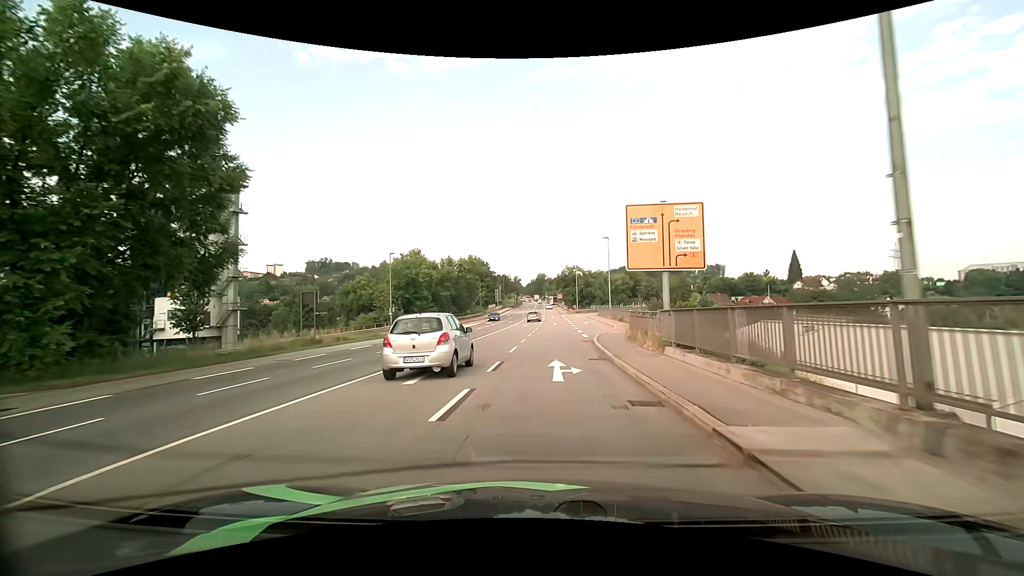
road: primary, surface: asphalt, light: Day
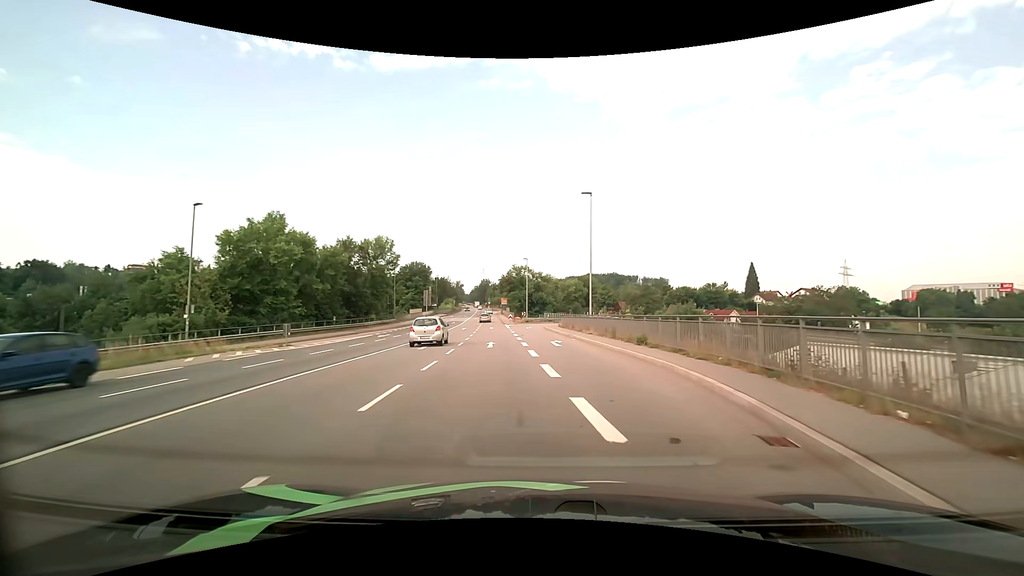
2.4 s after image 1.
(+1.0, +28.9) m; +6°
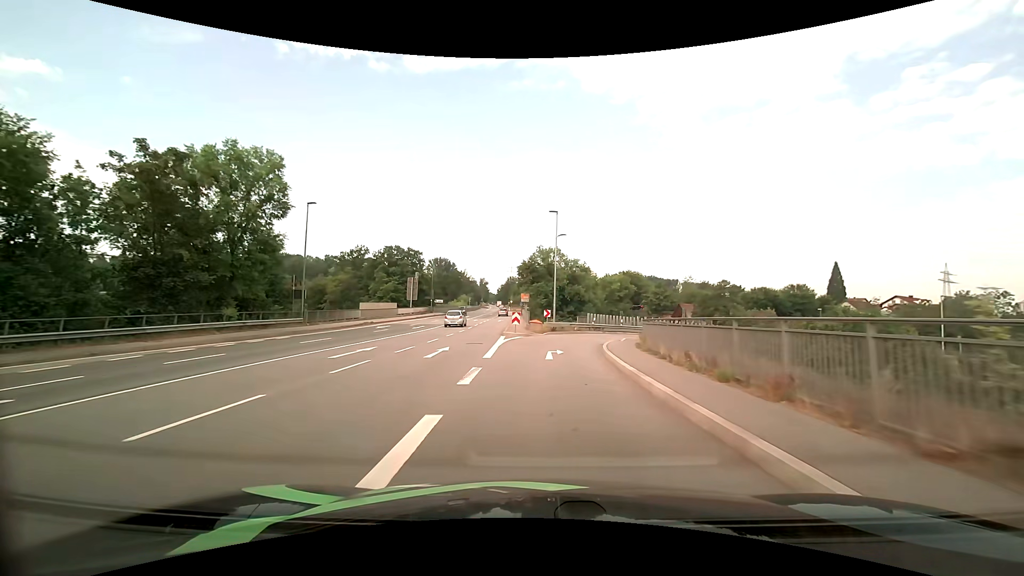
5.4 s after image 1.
(0.0, +38.1) m; -3°
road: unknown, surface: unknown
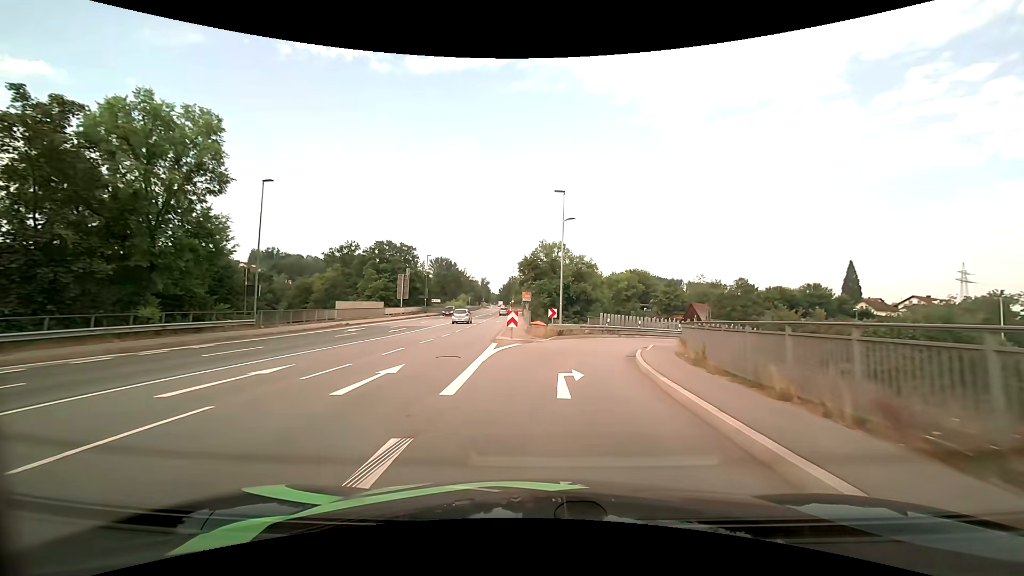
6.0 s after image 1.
(0.0, +7.3) m; 0°
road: primary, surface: asphalt
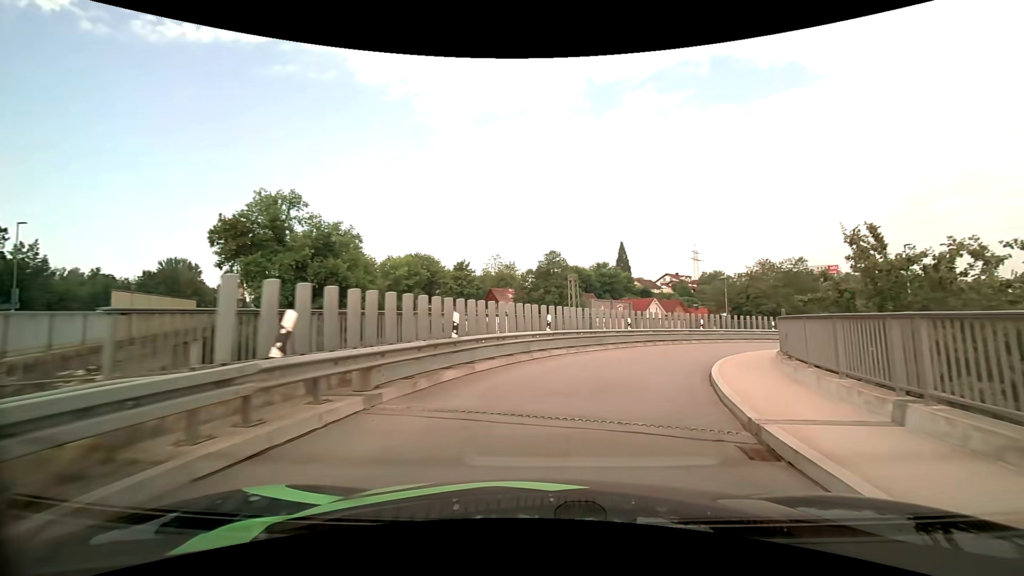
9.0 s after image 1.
(+4.4, +31.7) m; +23°
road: primary_link
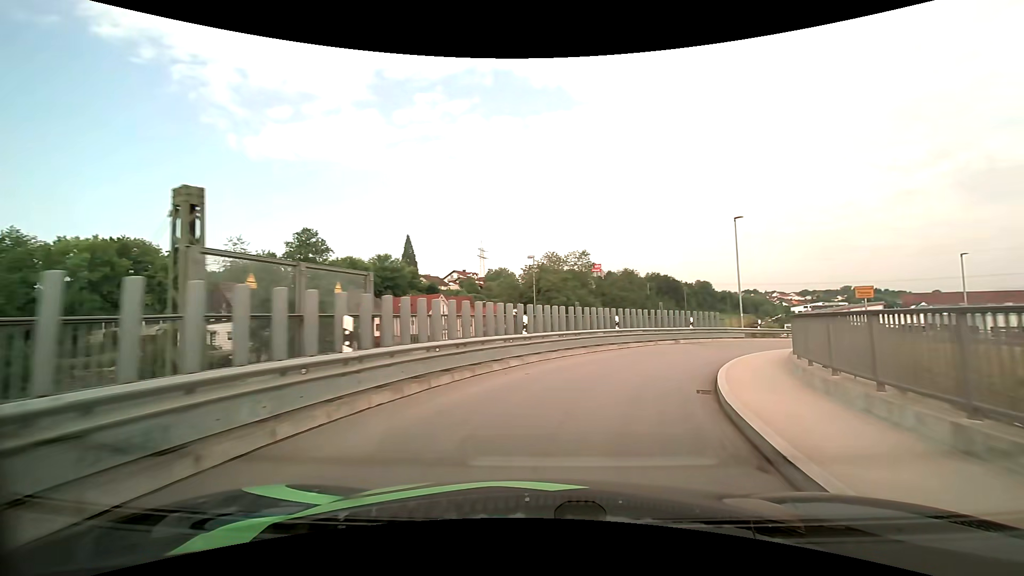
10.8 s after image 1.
(+3.3, +16.7) m; +23°
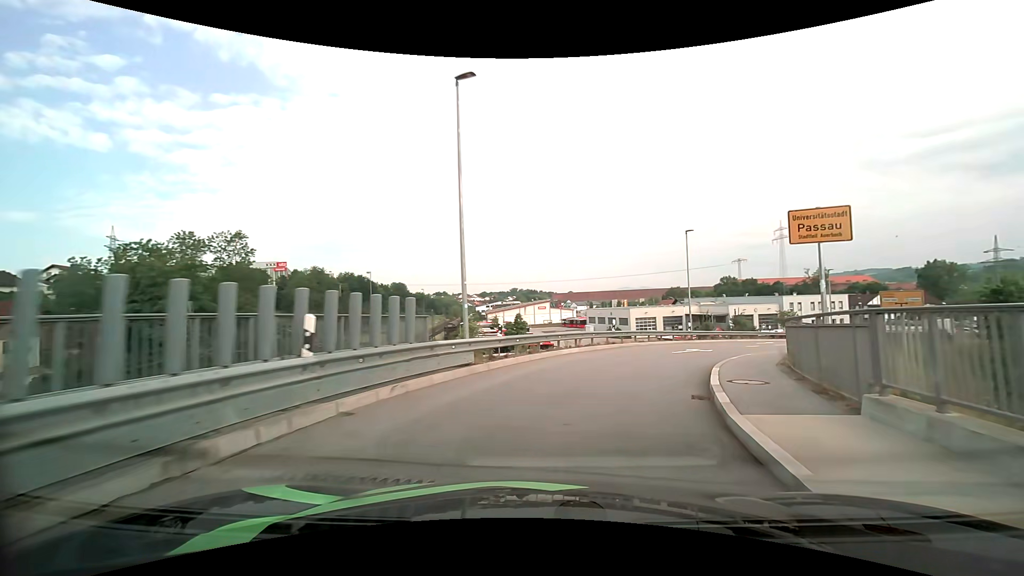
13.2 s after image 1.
(+6.5, +21.5) m; +34°
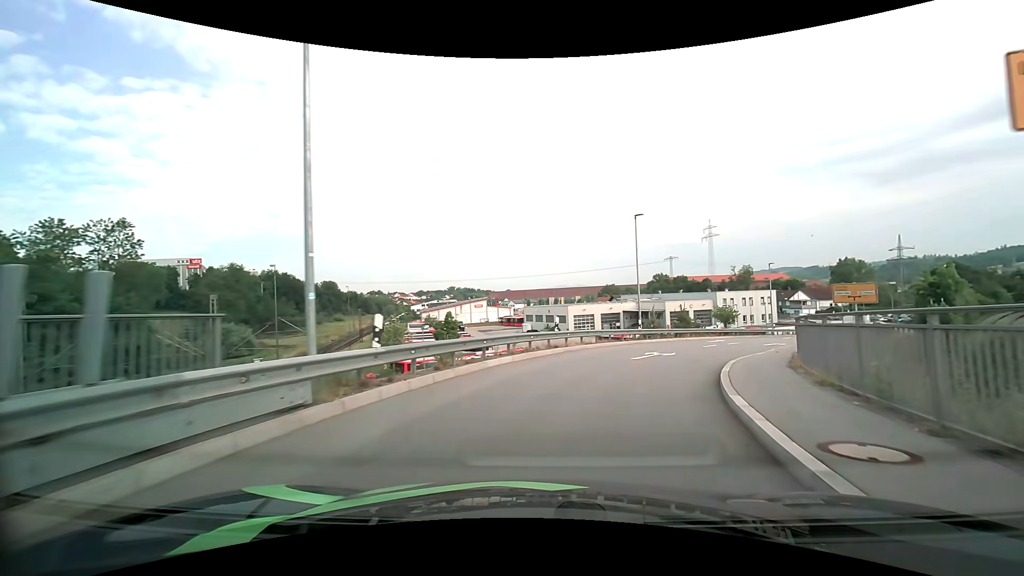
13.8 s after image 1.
(+0.4, +5.7) m; +7°
(+1, +10) (+4, +19) (+9, +28) (+15, +36) (+21, +44) (+27, +52) (+34, +59) (+41, +67) (+48, +74) (+55, +81) m
